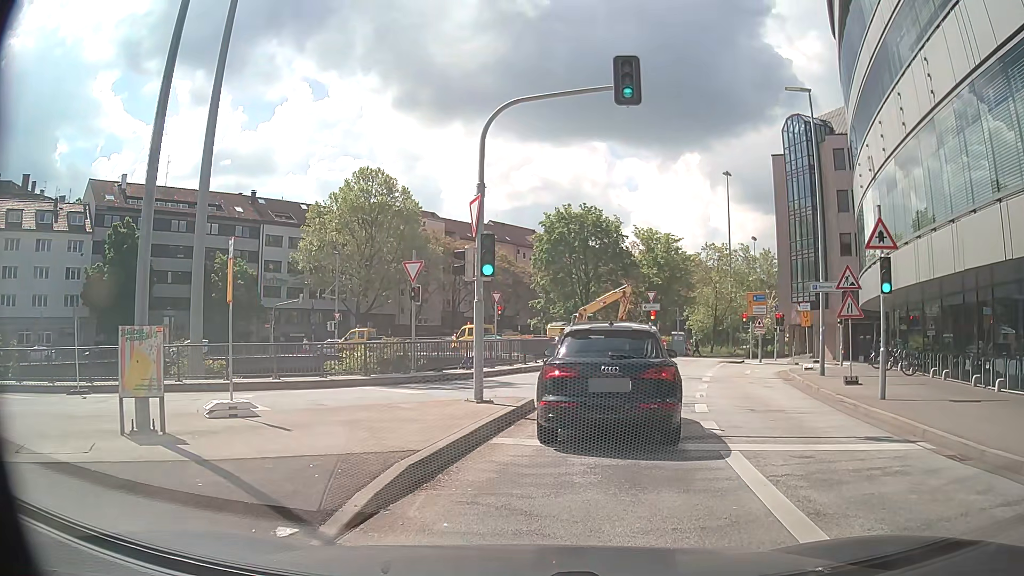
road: primary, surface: asphalt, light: Day
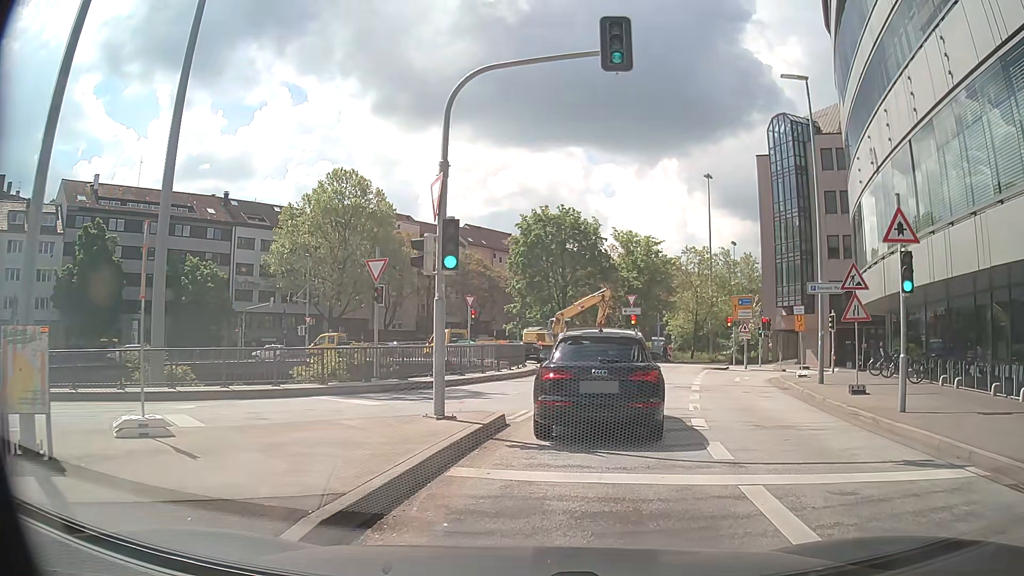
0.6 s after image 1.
(0.0, +2.1) m; +3°
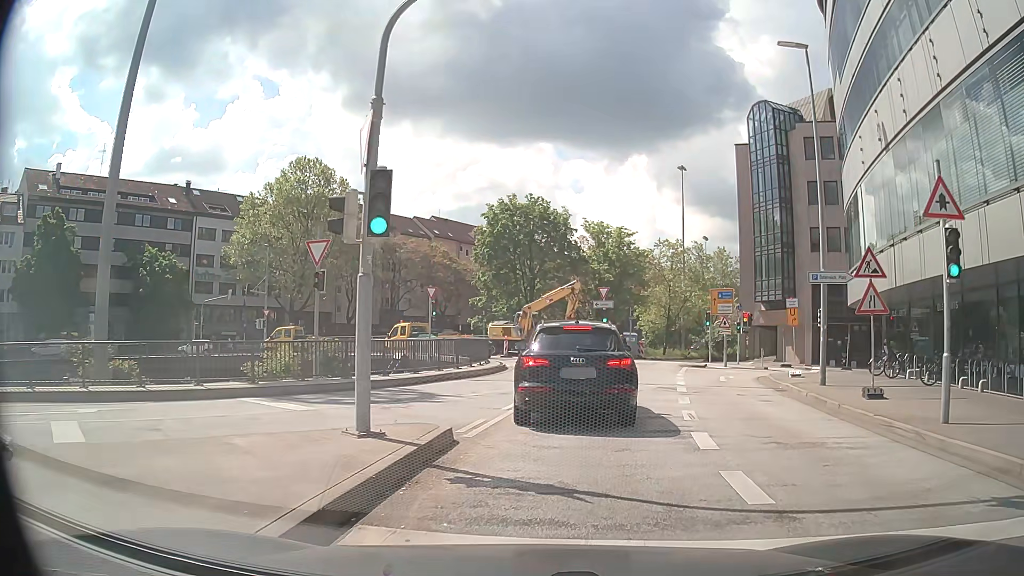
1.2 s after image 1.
(-0.1, +2.8) m; +1°
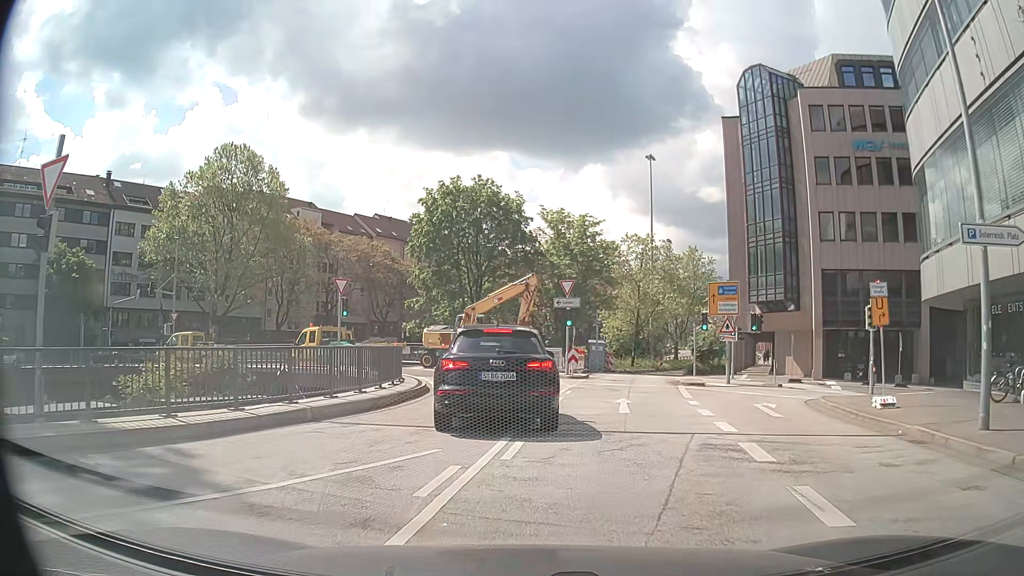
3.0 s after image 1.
(+0.5, +9.7) m; +3°
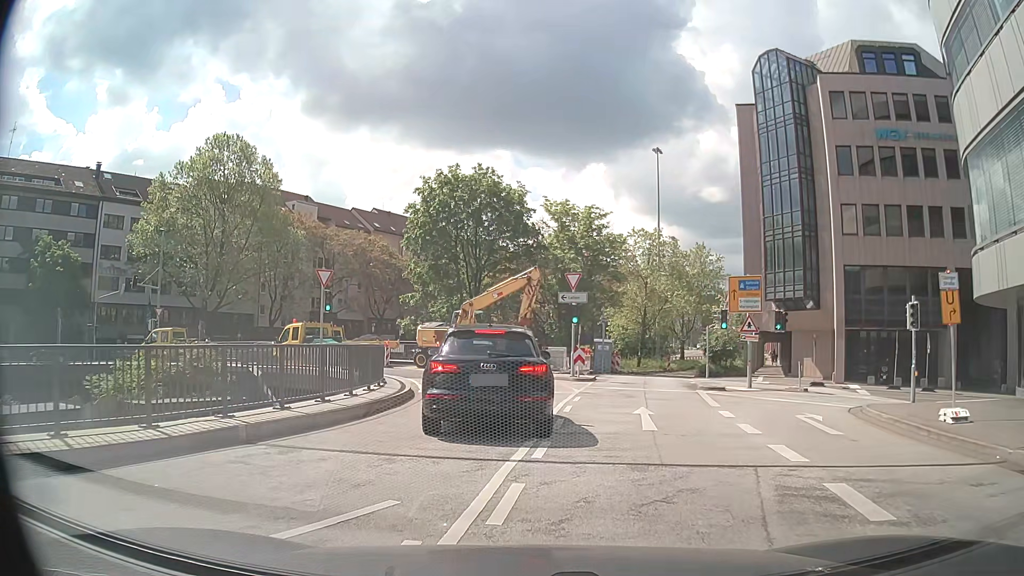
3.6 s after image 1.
(+0.1, +2.9) m; +1°
